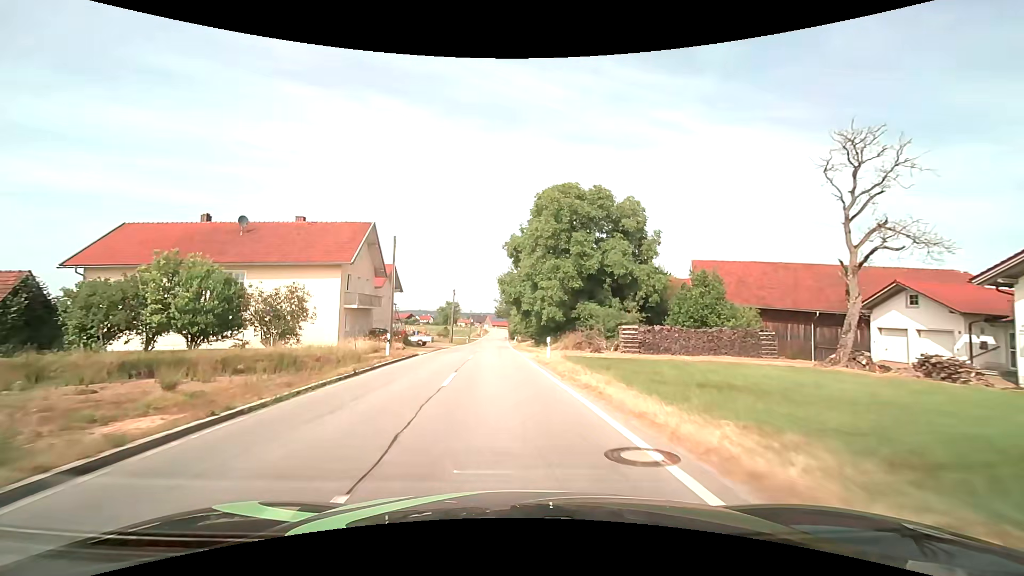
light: Day
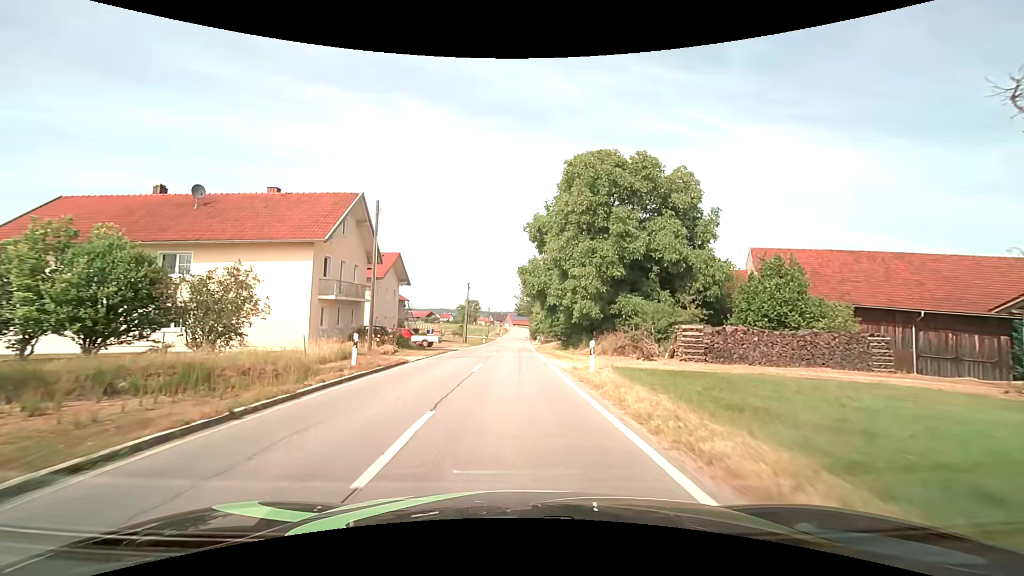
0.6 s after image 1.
(-0.2, +7.9) m; -3°
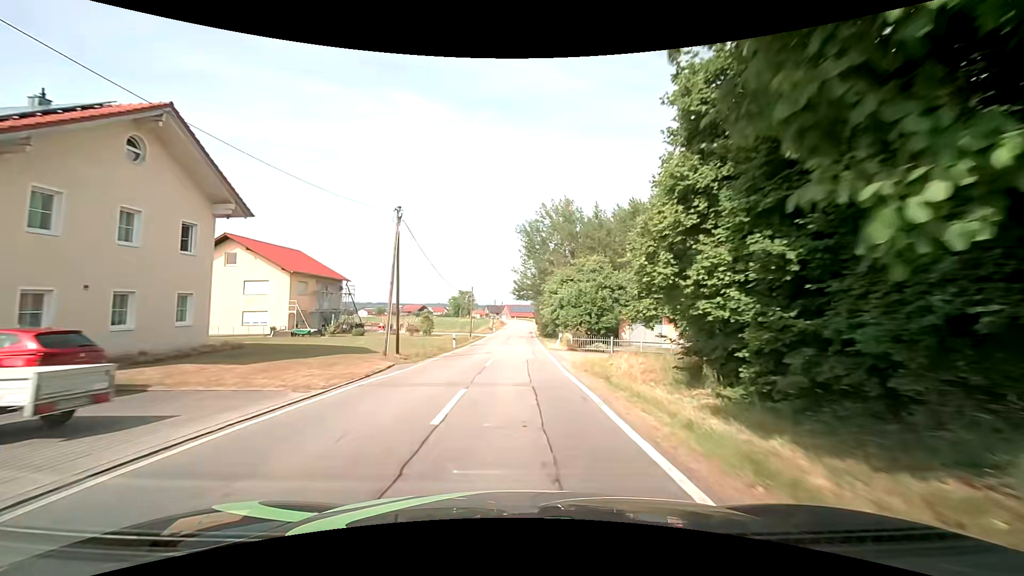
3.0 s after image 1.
(-0.1, +33.6) m; +1°
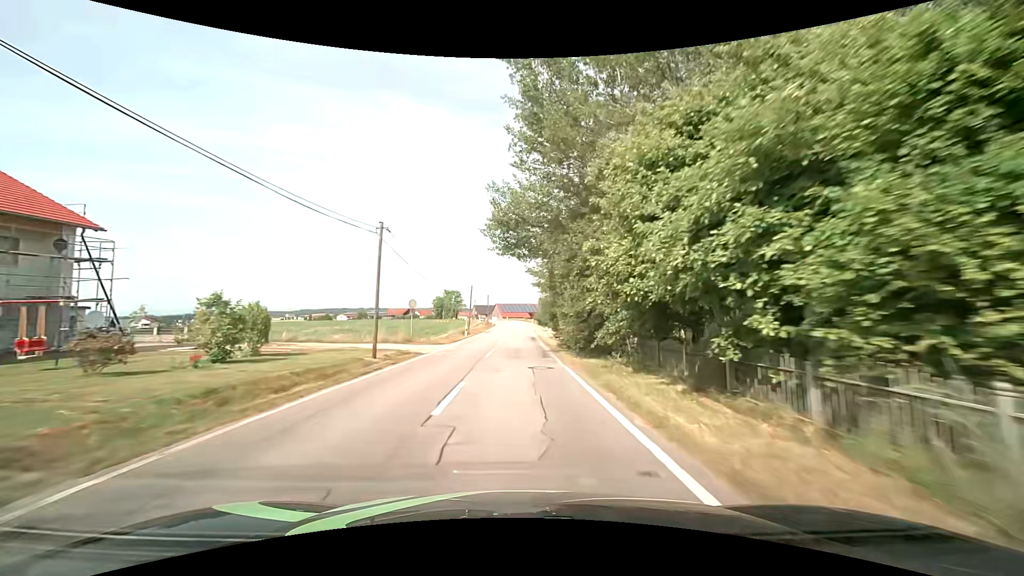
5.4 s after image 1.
(-0.1, +35.9) m; 0°
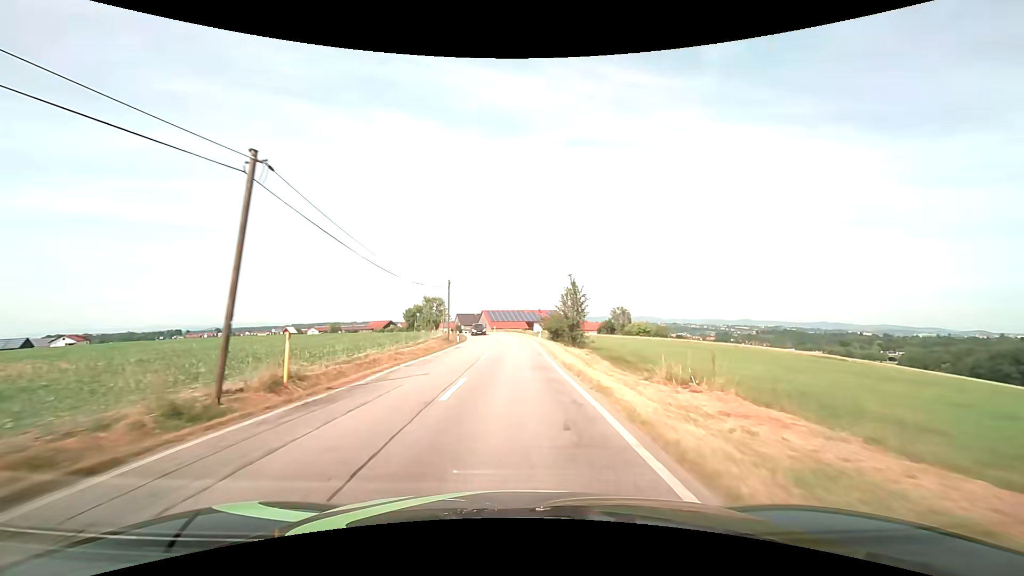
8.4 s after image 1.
(+0.1, +47.0) m; 0°
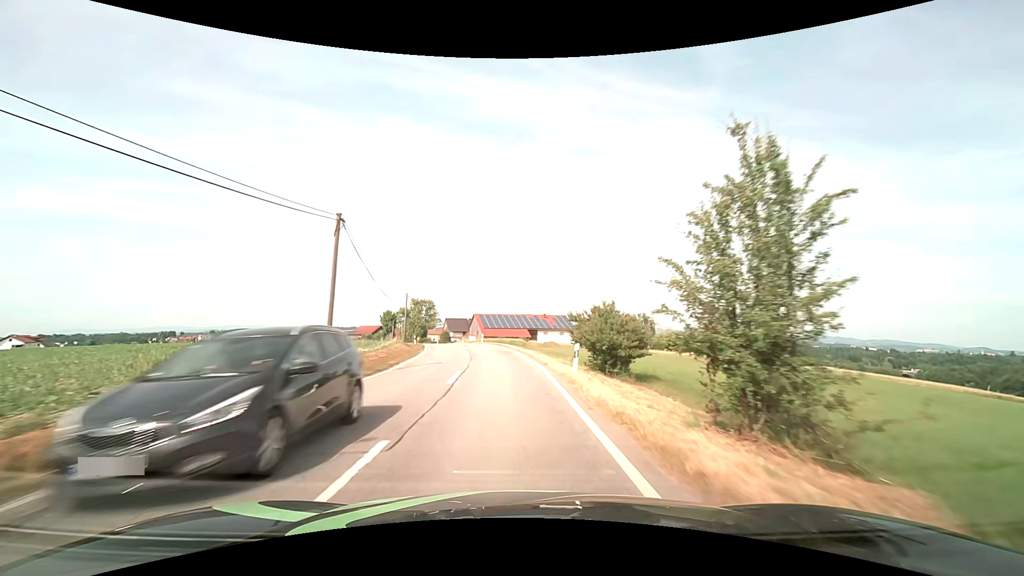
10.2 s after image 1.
(+0.2, +28.2) m; 0°
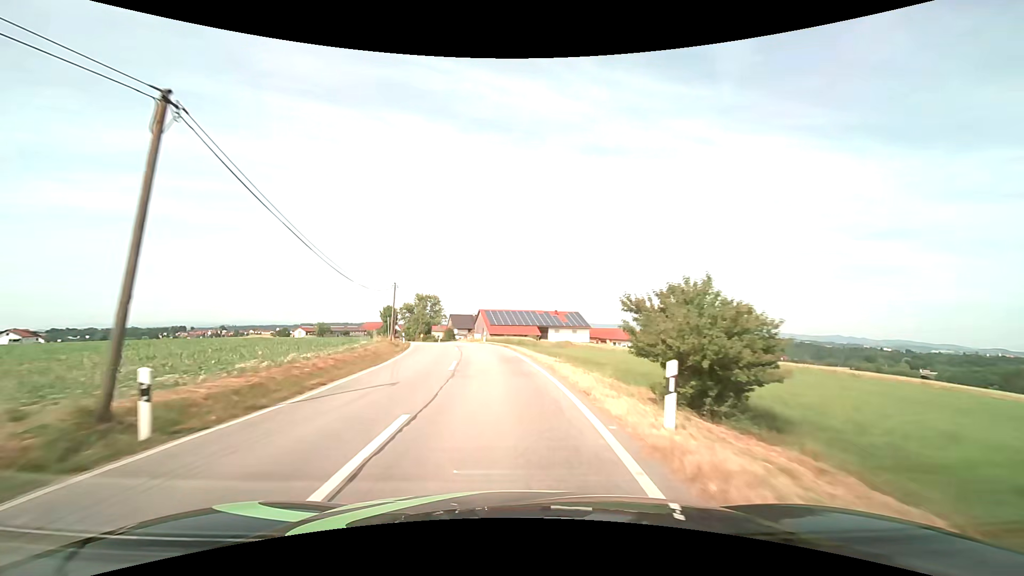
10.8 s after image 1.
(0.0, +9.3) m; -1°
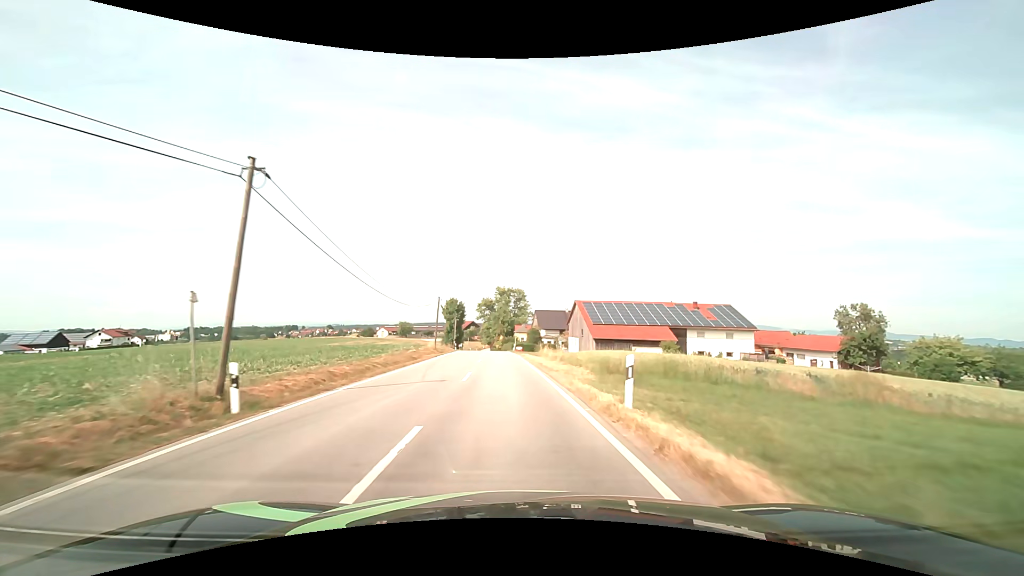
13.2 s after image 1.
(-2.9, +36.5) m; -10°
(0, +10) (0, +20) (-1, +30) (-1, +40) (-2, +50) (-2, +60) (-3, +70) (-4, +80) (-5, +90) (-6, +100) m
